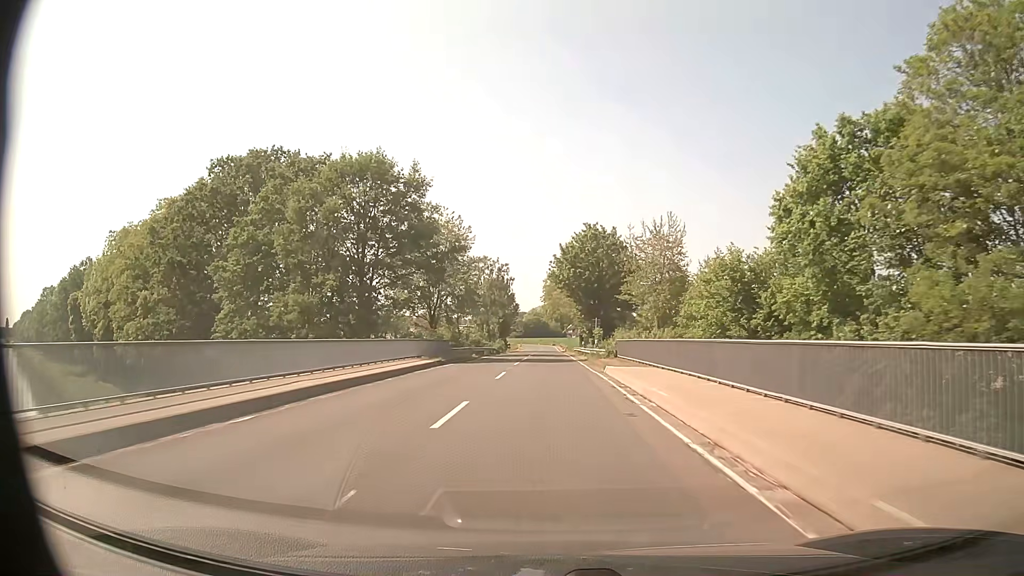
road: secondary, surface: asphalt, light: Day
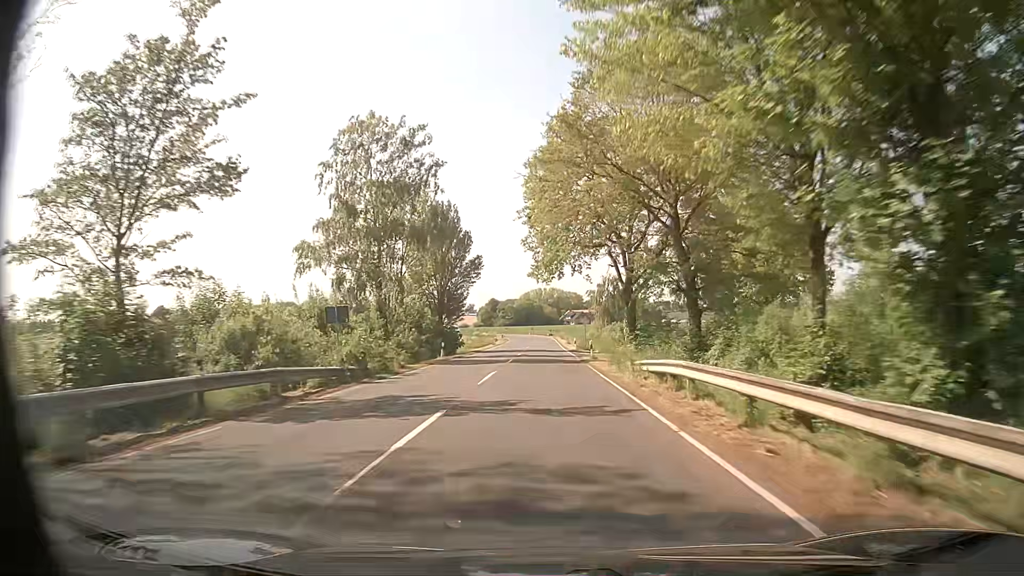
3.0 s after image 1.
(+0.4, +61.1) m; 0°
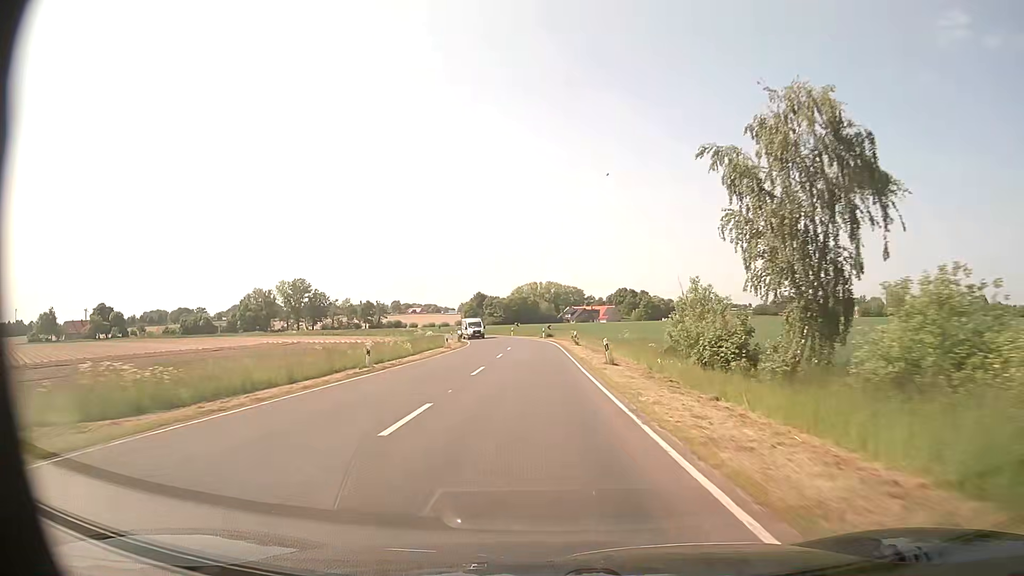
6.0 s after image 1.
(+0.2, +59.3) m; 0°
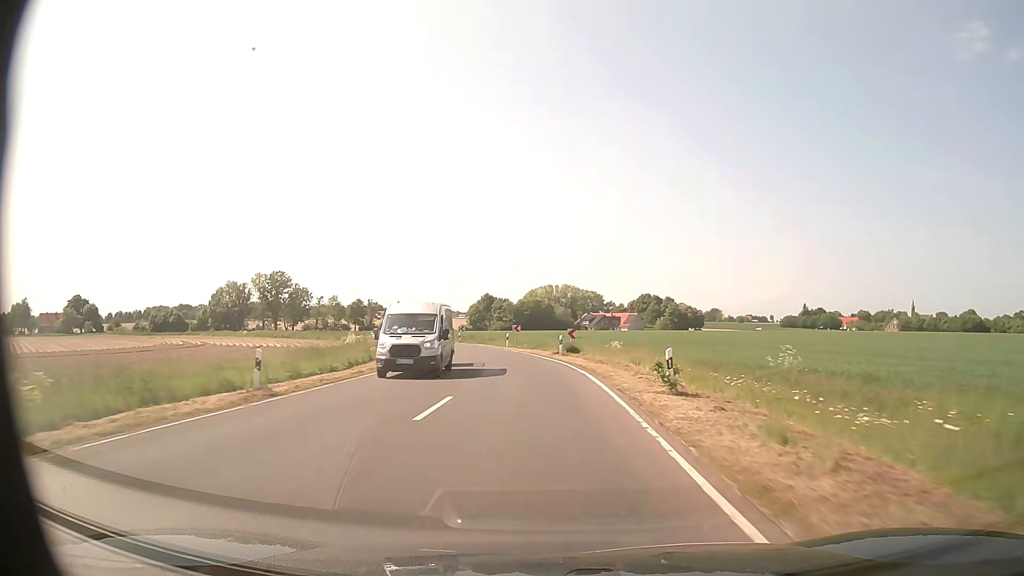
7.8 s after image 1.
(-0.1, +34.3) m; -1°
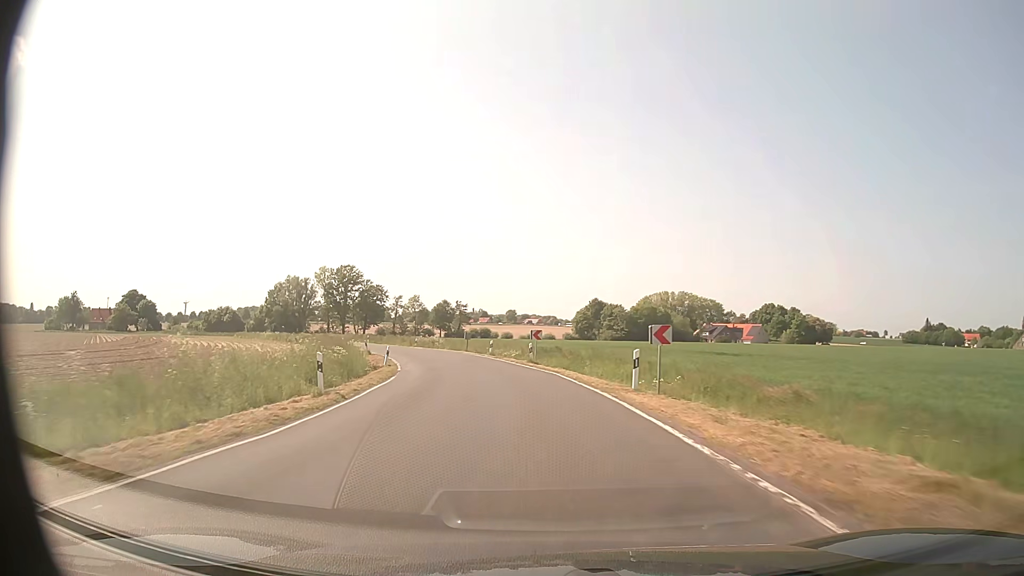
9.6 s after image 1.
(-2.0, +33.4) m; -8°
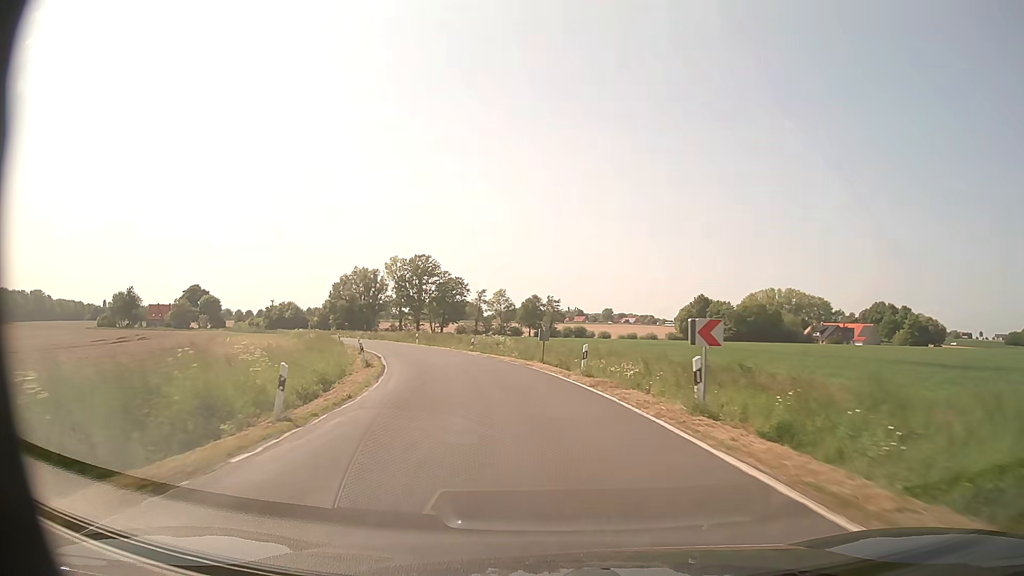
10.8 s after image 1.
(-1.6, +22.1) m; -8°
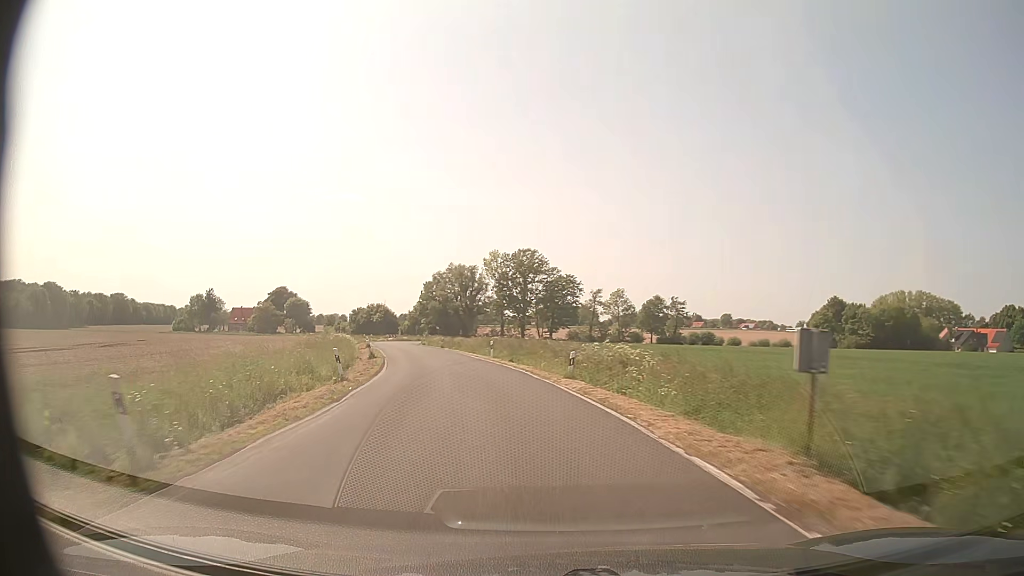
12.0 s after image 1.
(-1.6, +21.9) m; -9°
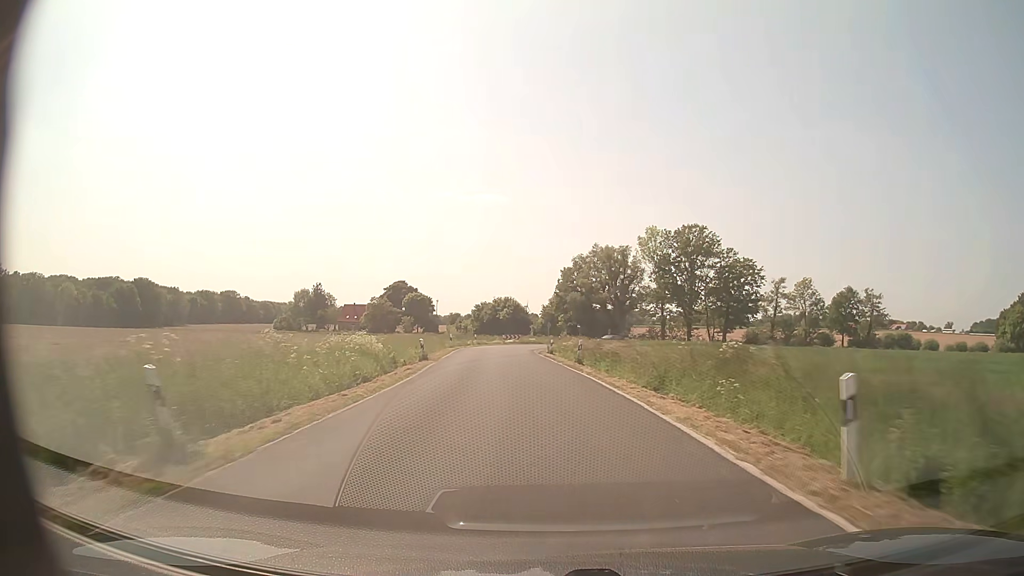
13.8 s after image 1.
(-4.8, +31.9) m; -14°
(0, +10) (-1, +20) (-1, +30) (-2, +40) (-2, +50) (-2, +60) (-1, +70) (+3, +79) (+8, +88) (+15, +95) m
